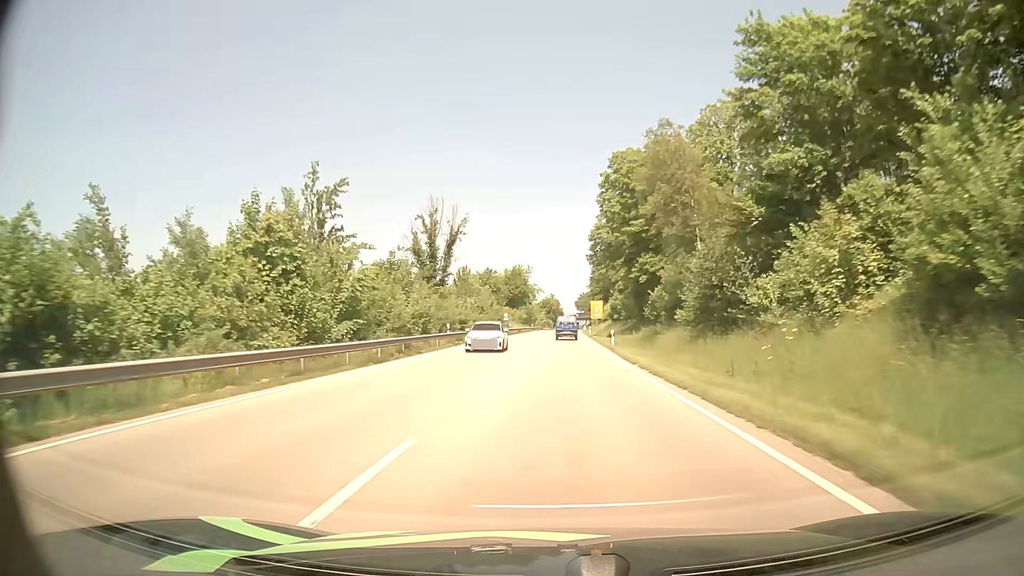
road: primary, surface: asphalt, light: Day
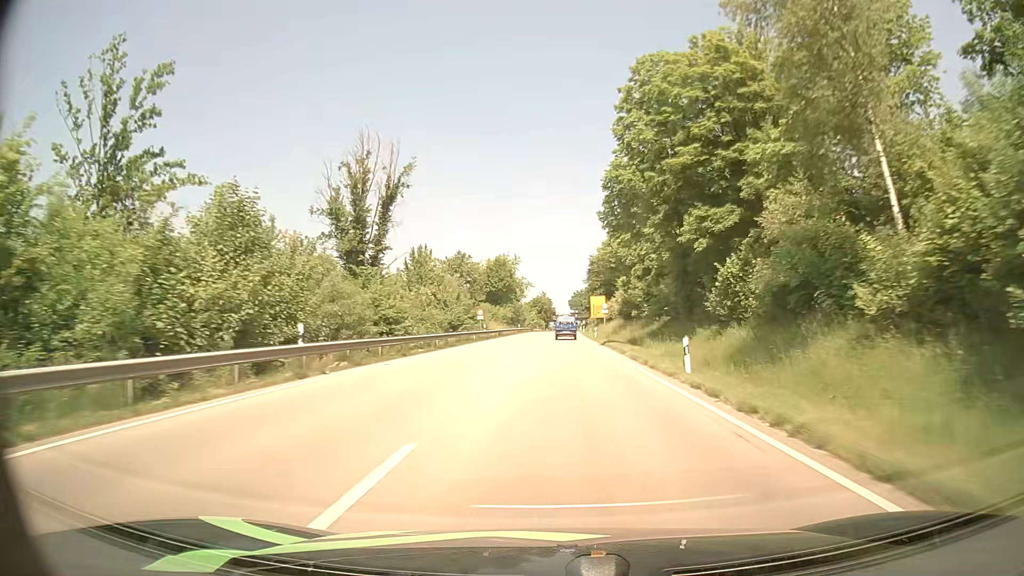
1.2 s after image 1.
(+0.2, +24.3) m; +1°
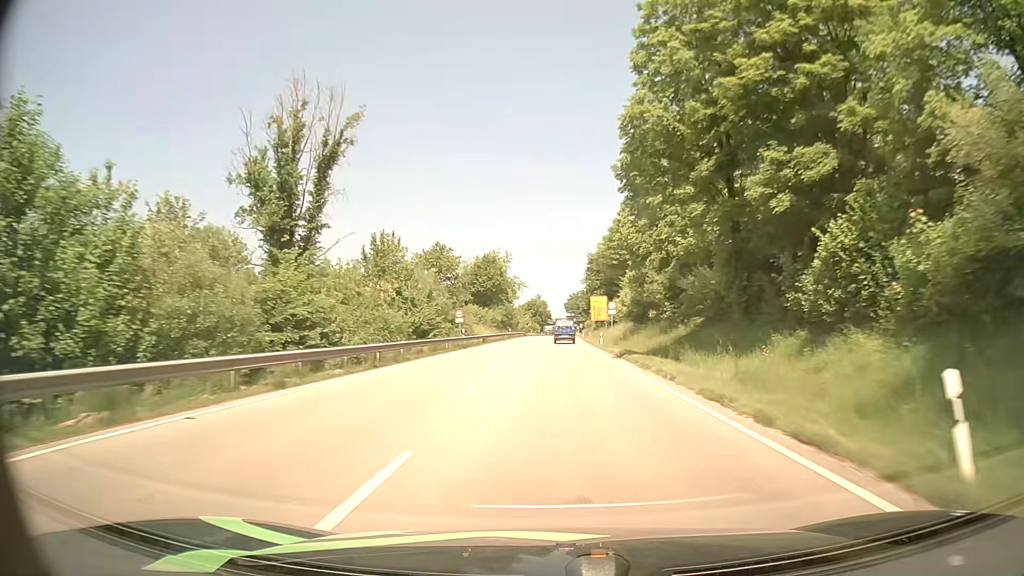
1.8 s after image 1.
(0.0, +12.2) m; +1°
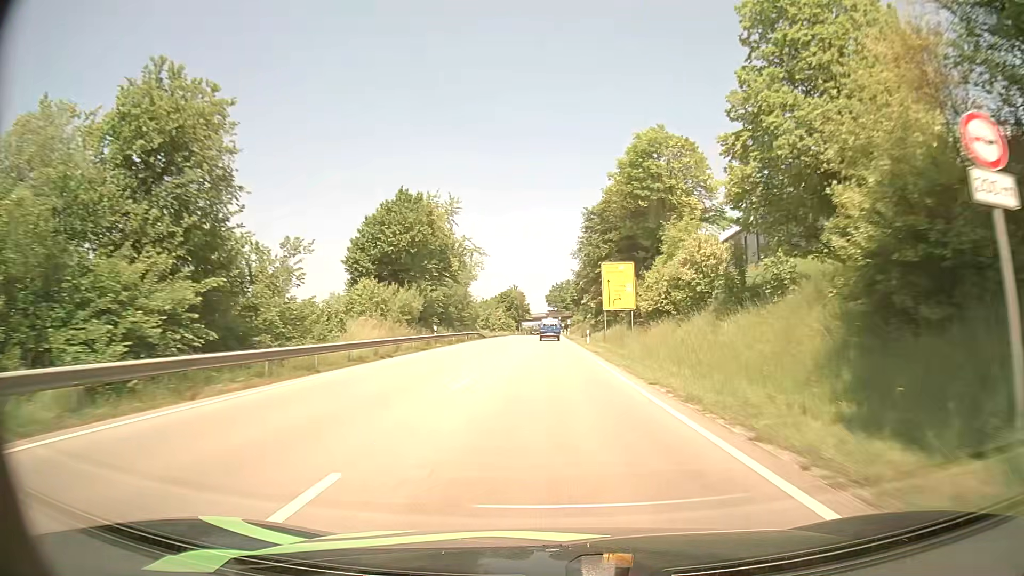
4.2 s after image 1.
(+0.5, +48.9) m; +1°
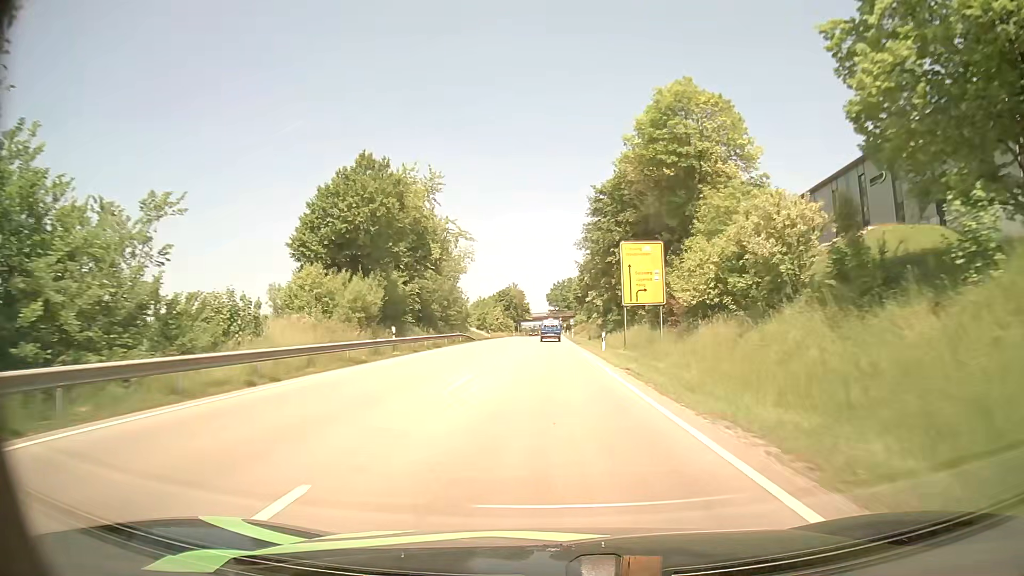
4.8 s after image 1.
(0.0, +12.4) m; 0°
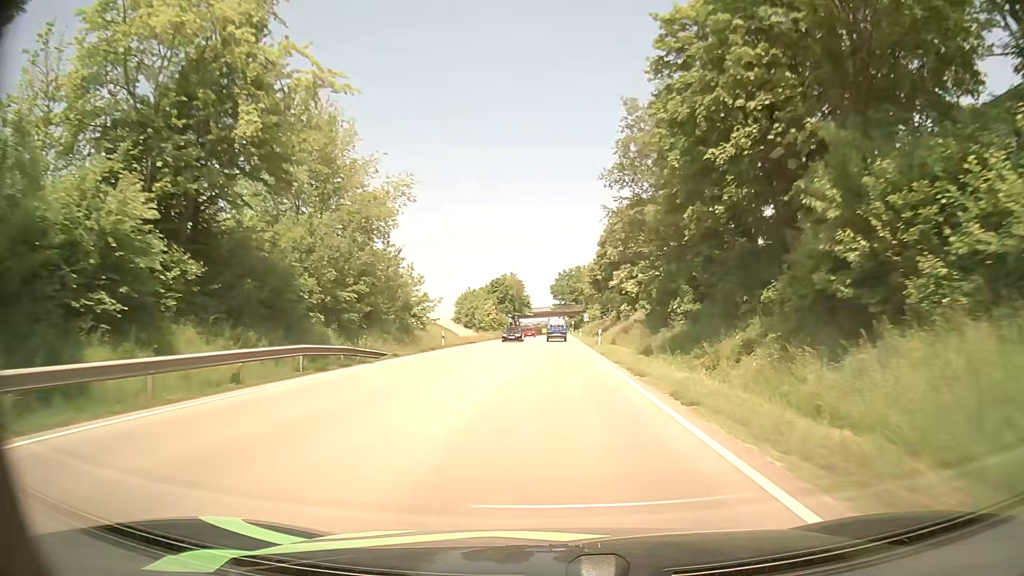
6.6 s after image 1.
(-0.2, +37.5) m; -1°
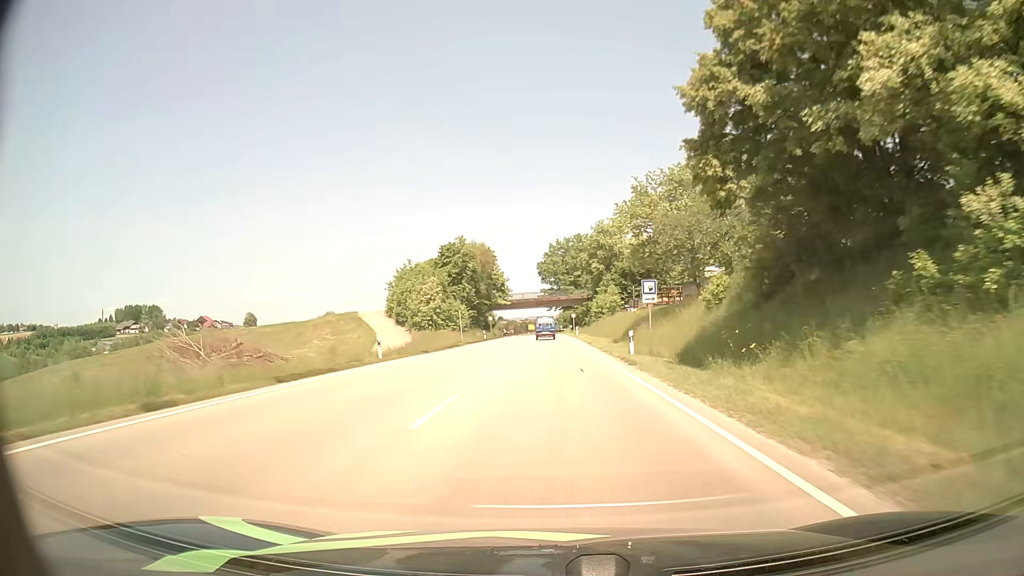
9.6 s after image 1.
(+0.5, +62.5) m; +1°
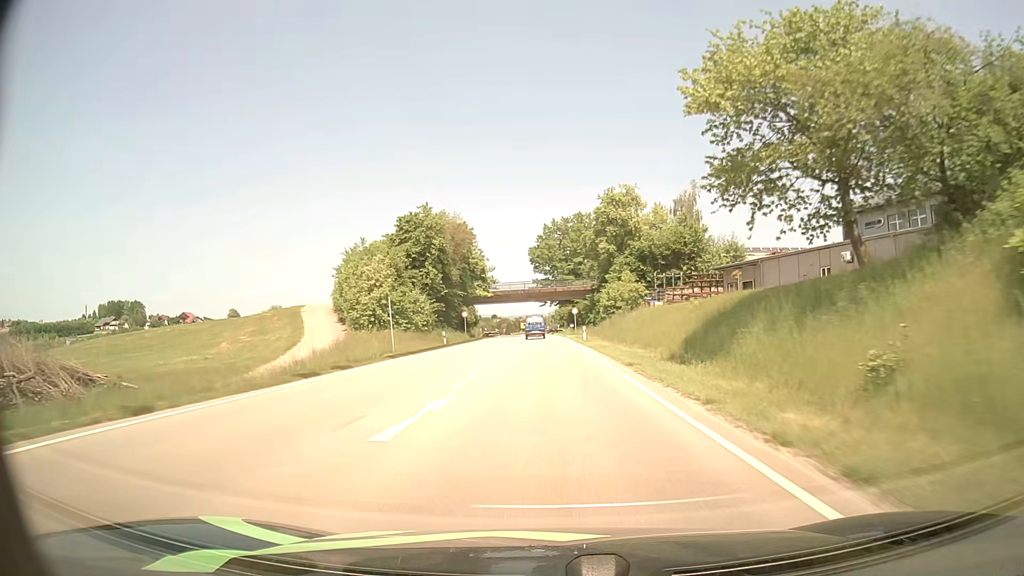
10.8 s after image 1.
(+0.1, +24.8) m; 0°
(0, +10) (0, +20) (0, +30) (0, +40) (-1, +50) (-1, +60) (-1, +70) (-2, +80) (-2, +90) (-2, +100) m
